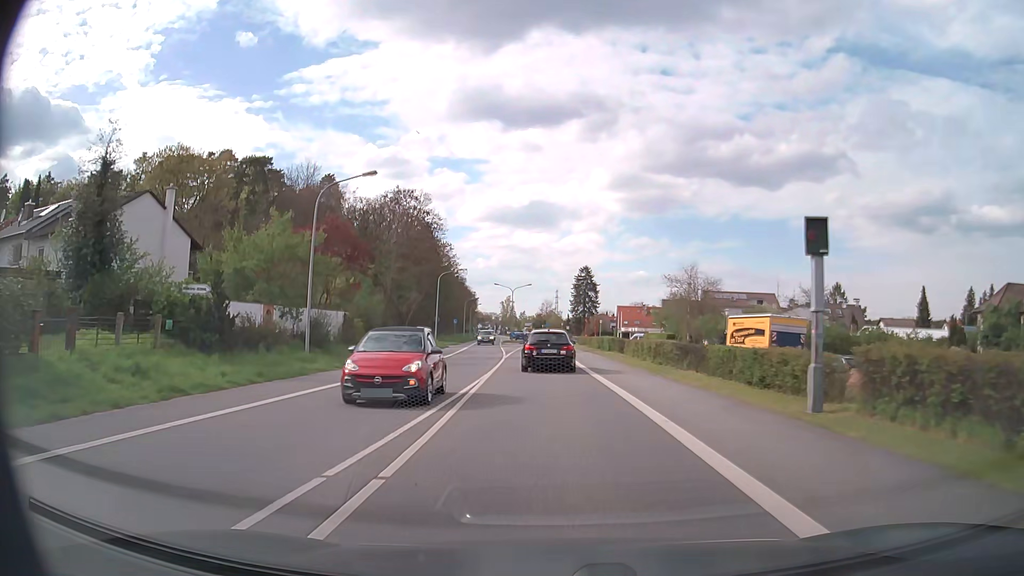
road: primary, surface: asphalt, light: Day
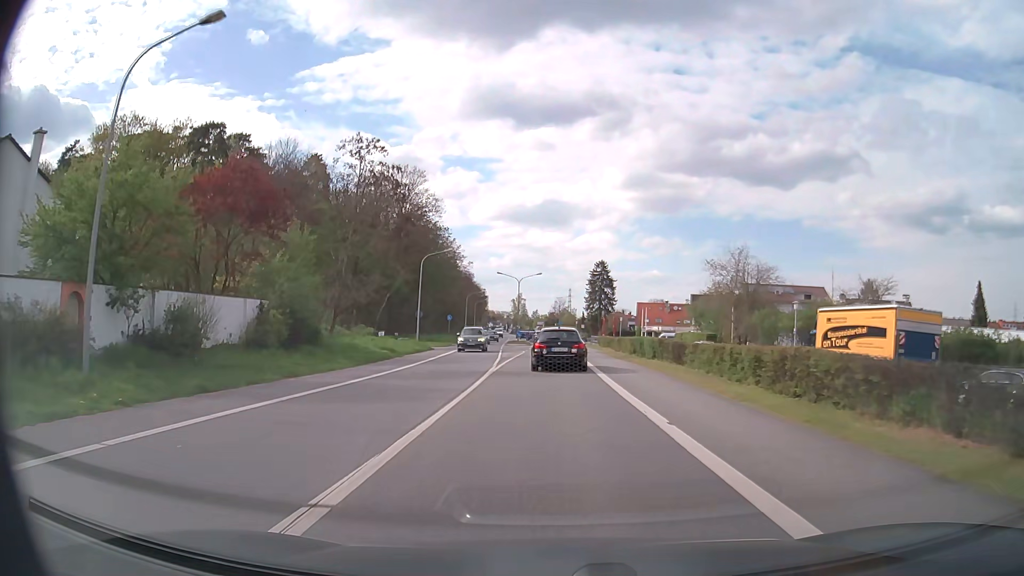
(-0.2, +14.8) m; -1°
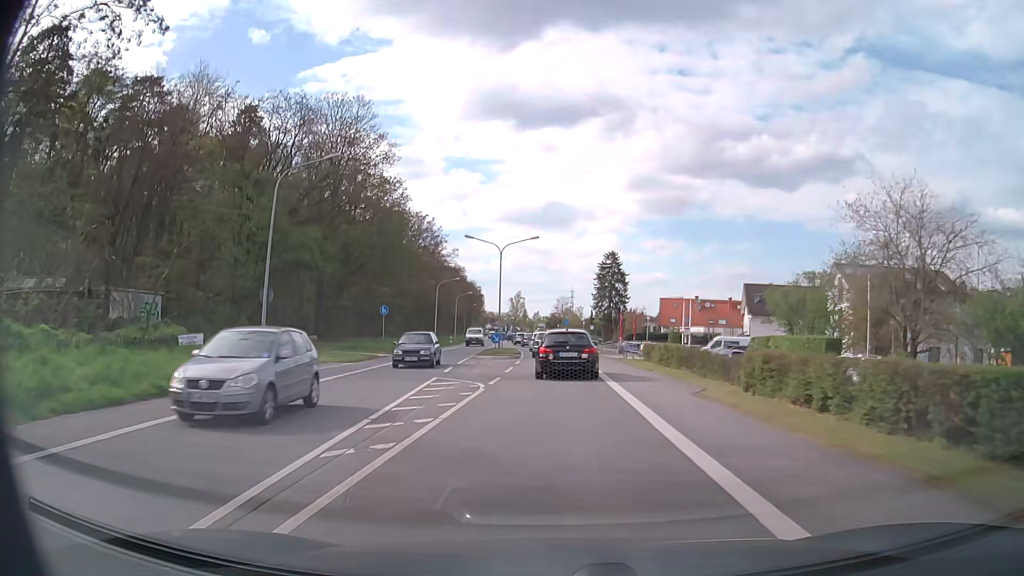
(-0.3, +29.2) m; 0°
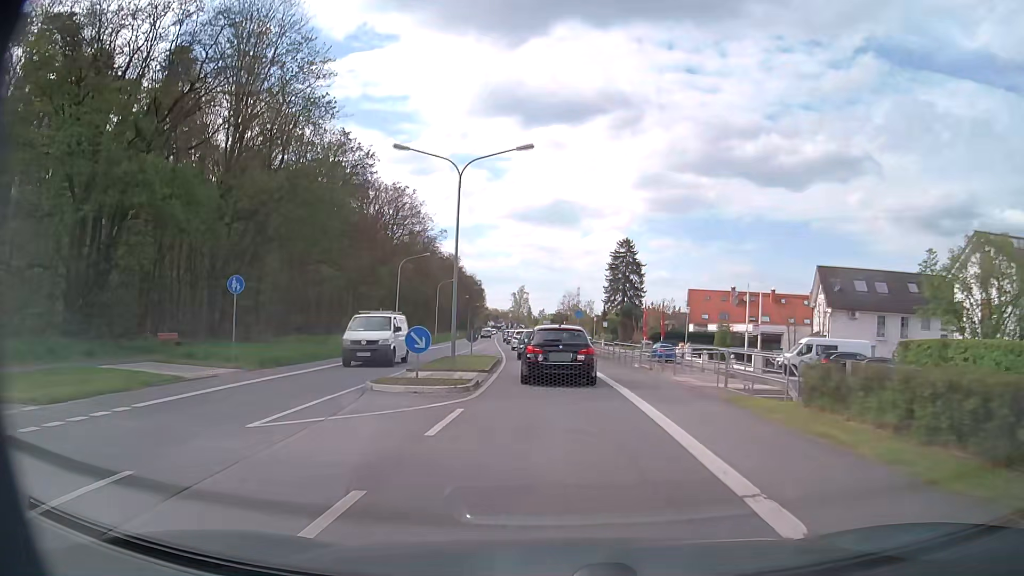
(0.0, +21.5) m; 0°
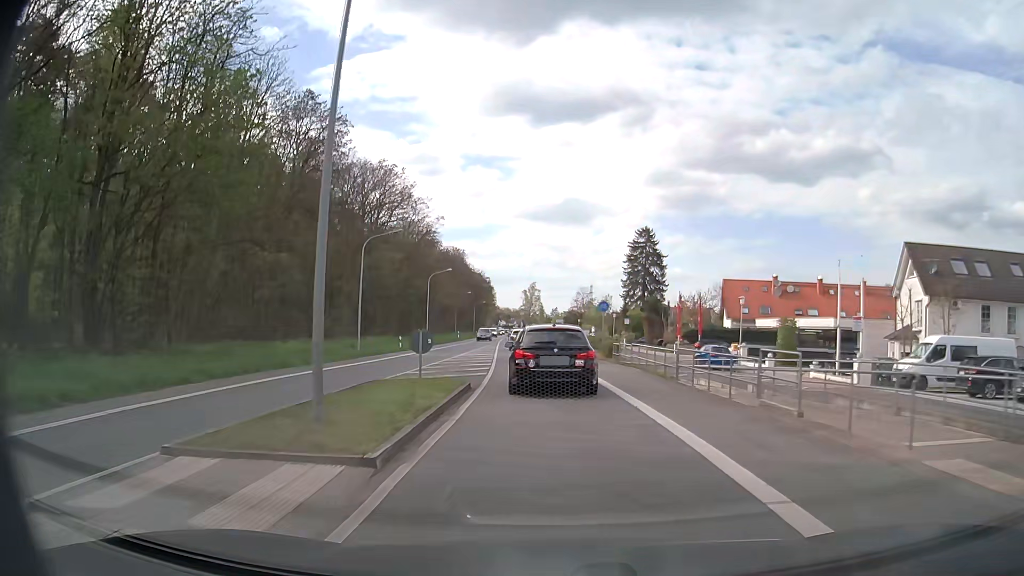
(-0.1, +14.0) m; -1°
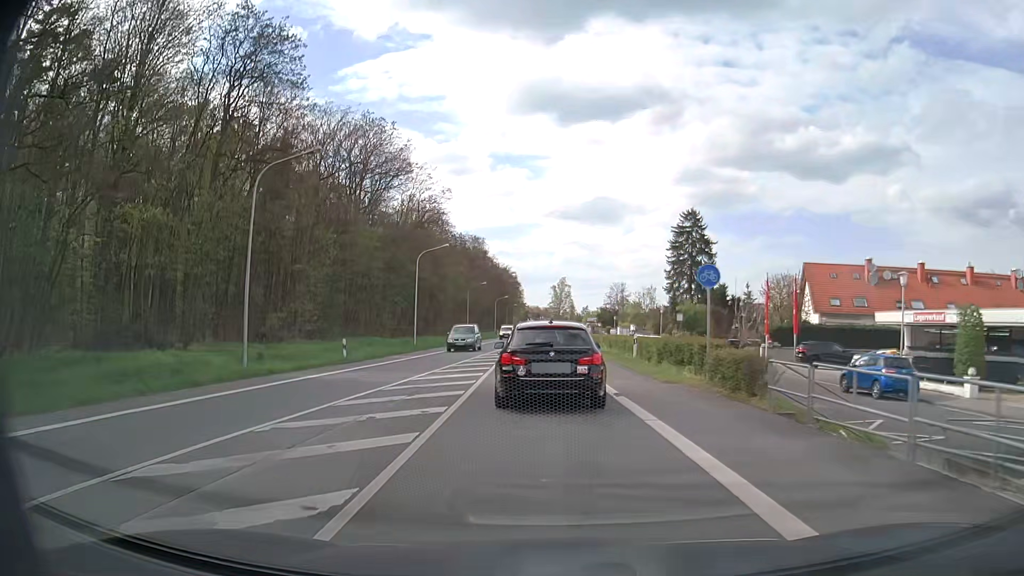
(-0.4, +19.3) m; -3°
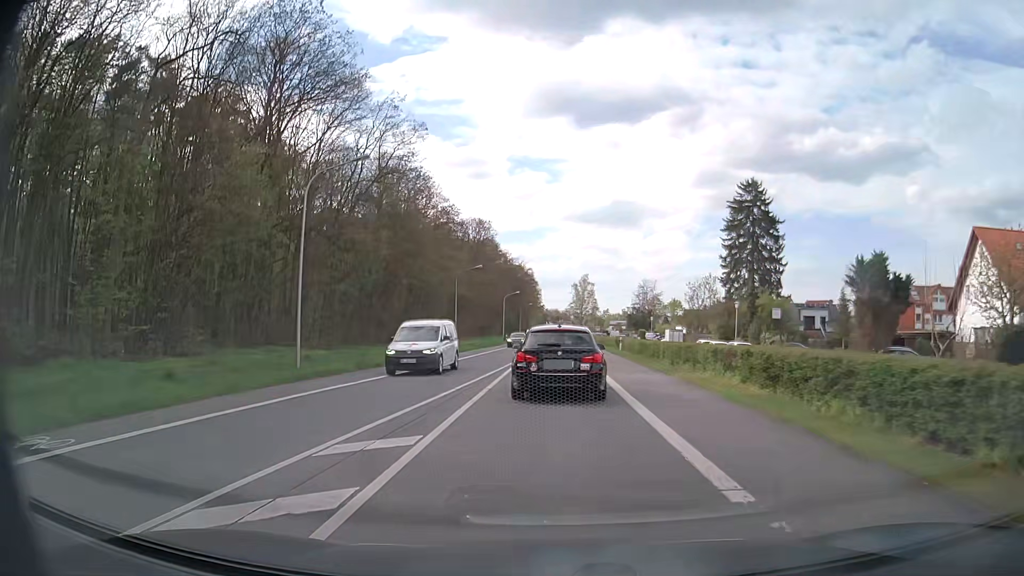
(-0.7, +27.4) m; -2°
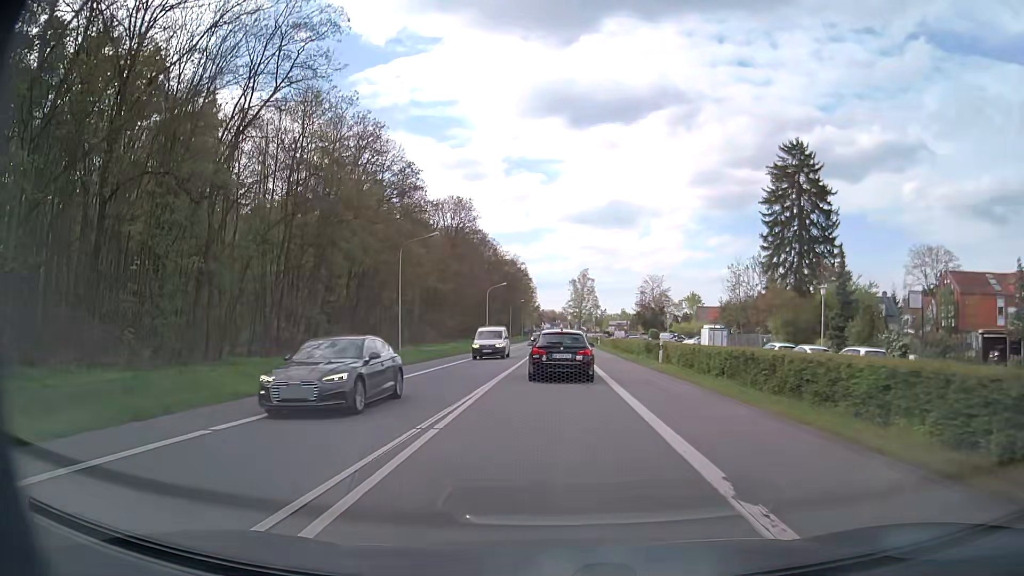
(0.0, +21.0) m; 0°
(0, +10) (0, +20) (0, +30) (0, +40) (0, +50) (0, +60) (0, +70) (0, +80) (0, +90) (0, +100) m
